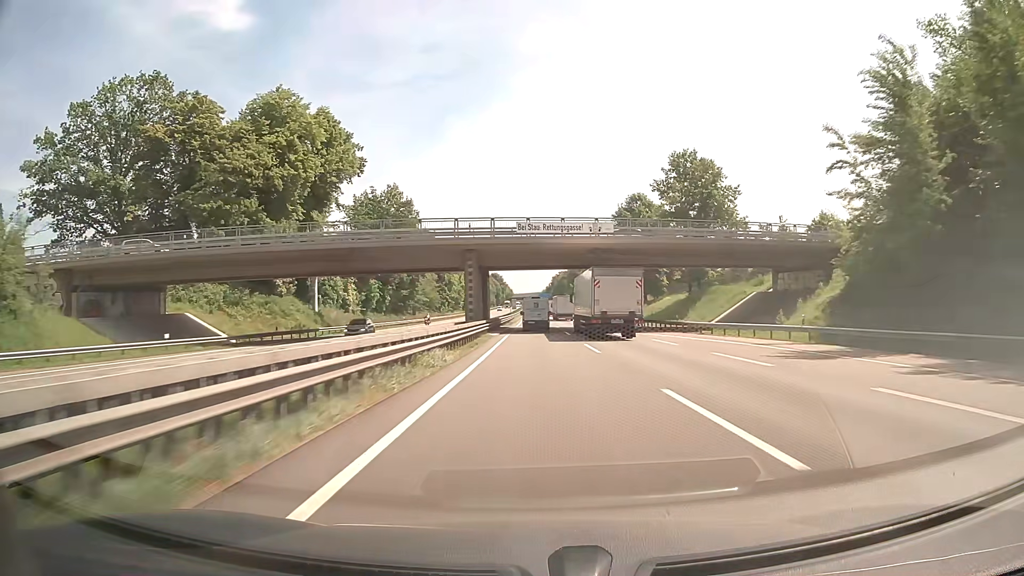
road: motorway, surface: asphalt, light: Day
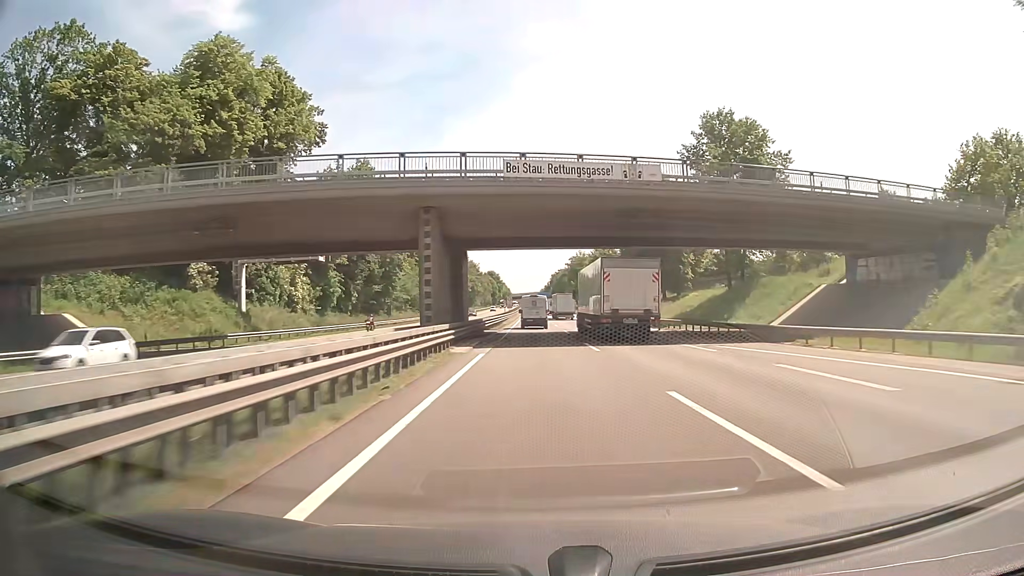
(0.0, +18.7) m; 0°
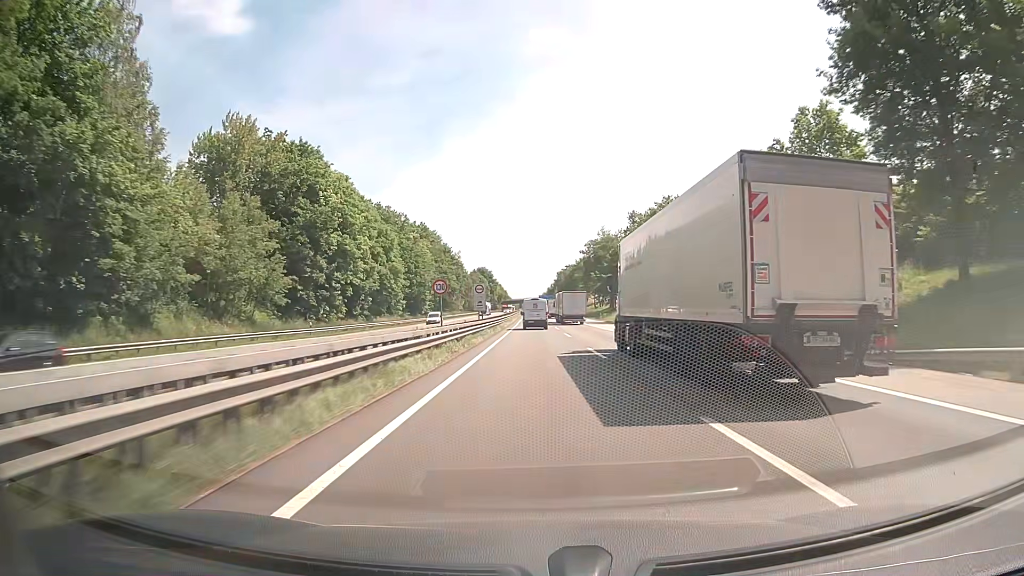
(-0.2, +74.8) m; 0°
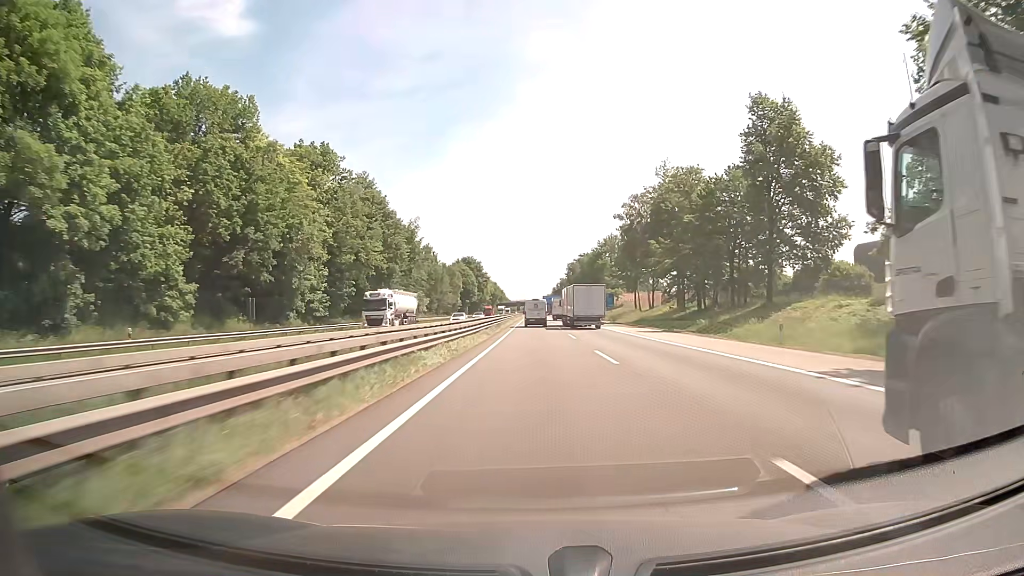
(-0.1, +74.9) m; 0°
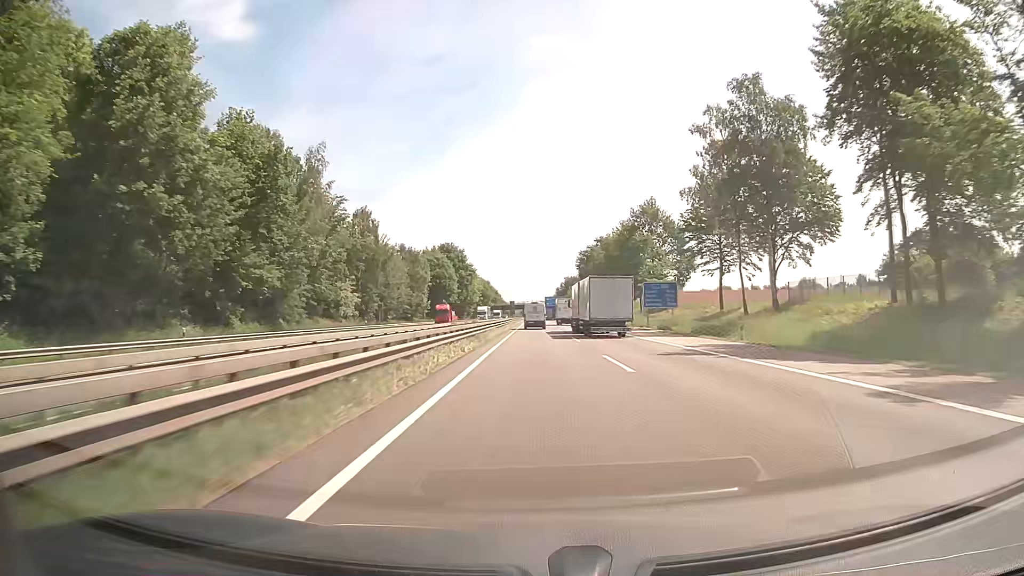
(-0.1, +56.3) m; 0°
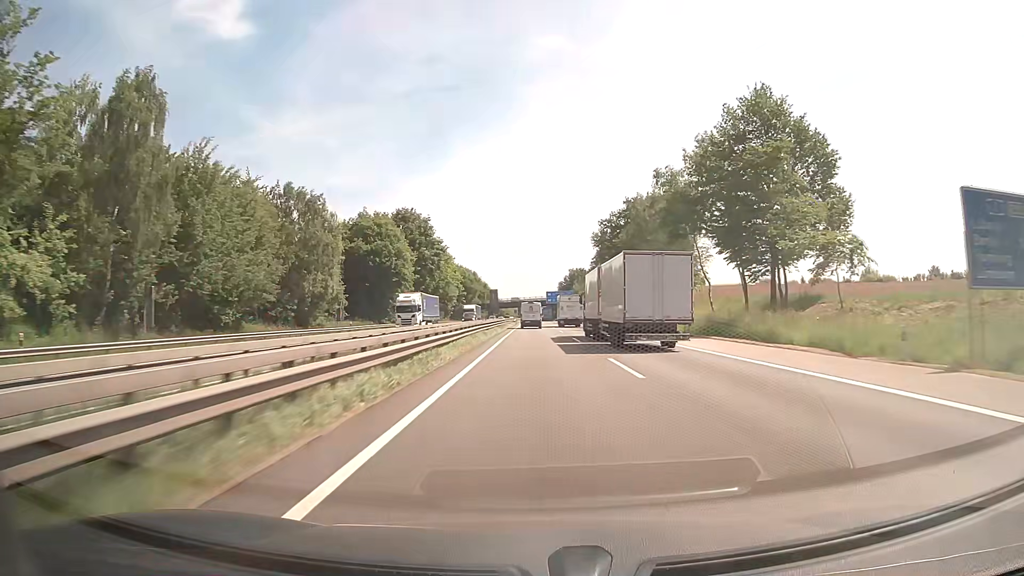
(+0.1, +56.2) m; 0°
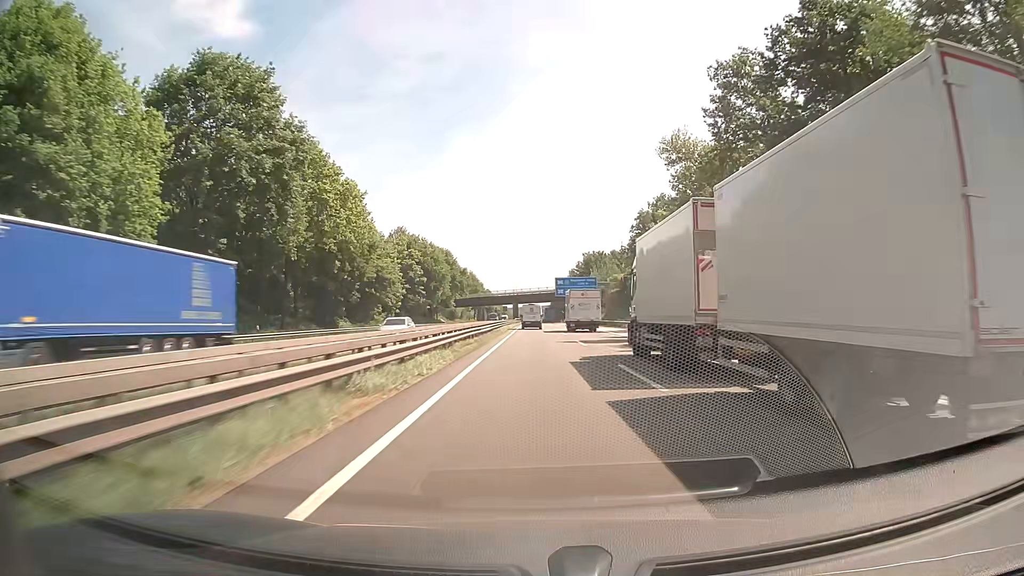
(+0.1, +74.4) m; 0°
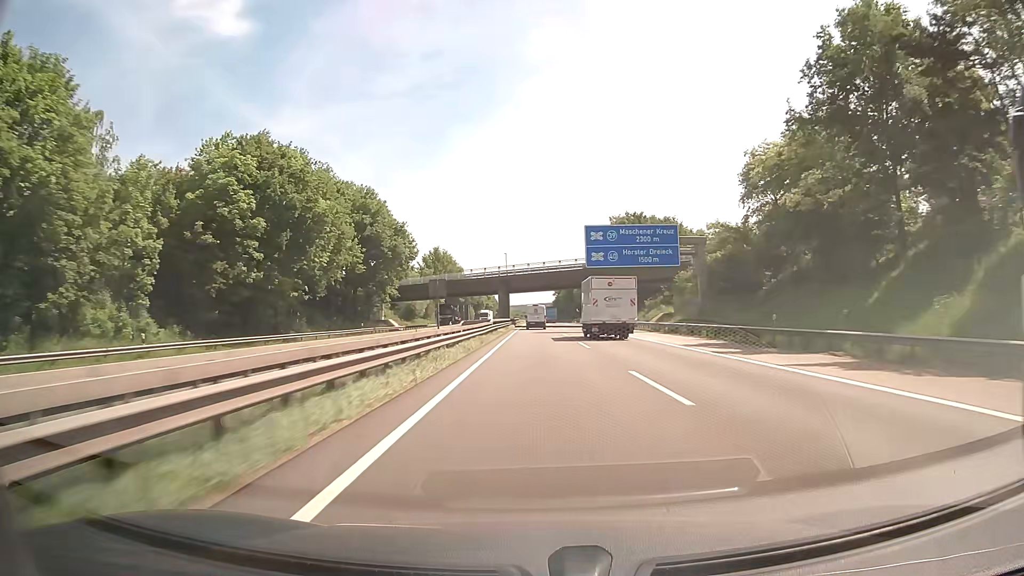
(0.0, +74.1) m; 0°
(0, +10) (0, +20) (0, +30) (0, +40) (0, +50) (0, +60) (0, +70) (0, +80) (0, +90) (0, +100) m
